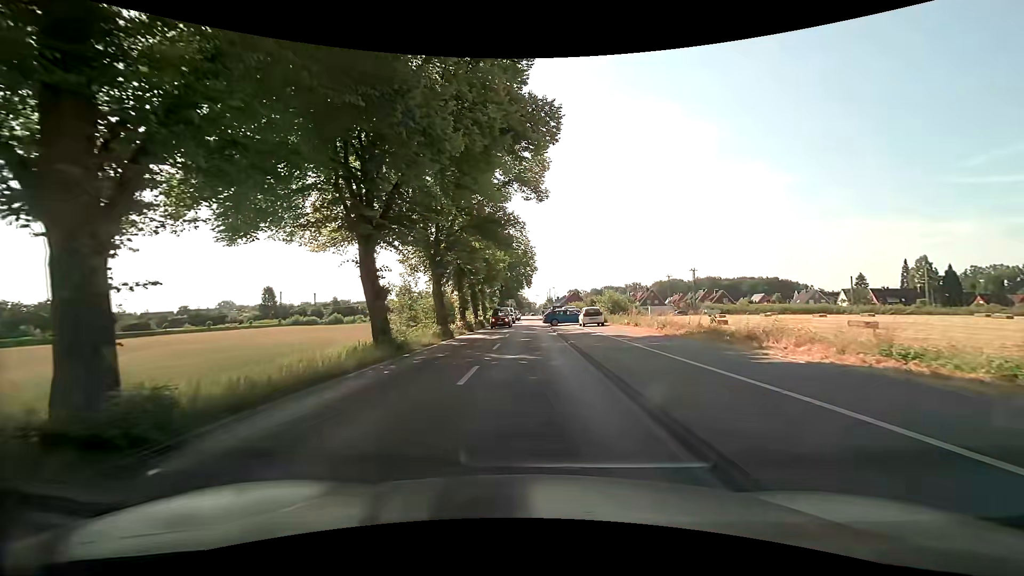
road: tertiary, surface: asphalt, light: Day
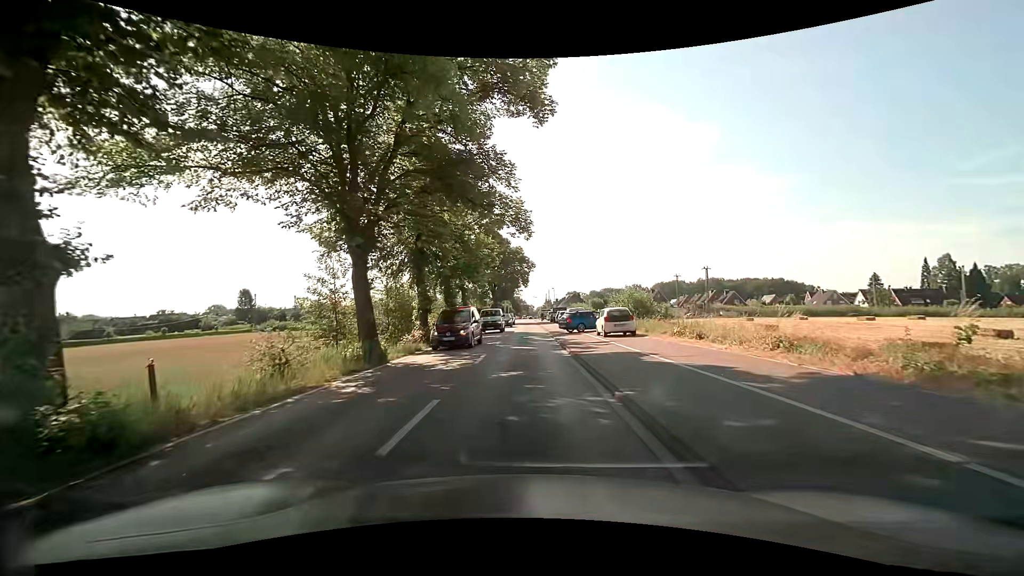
(0.0, +12.7) m; 0°
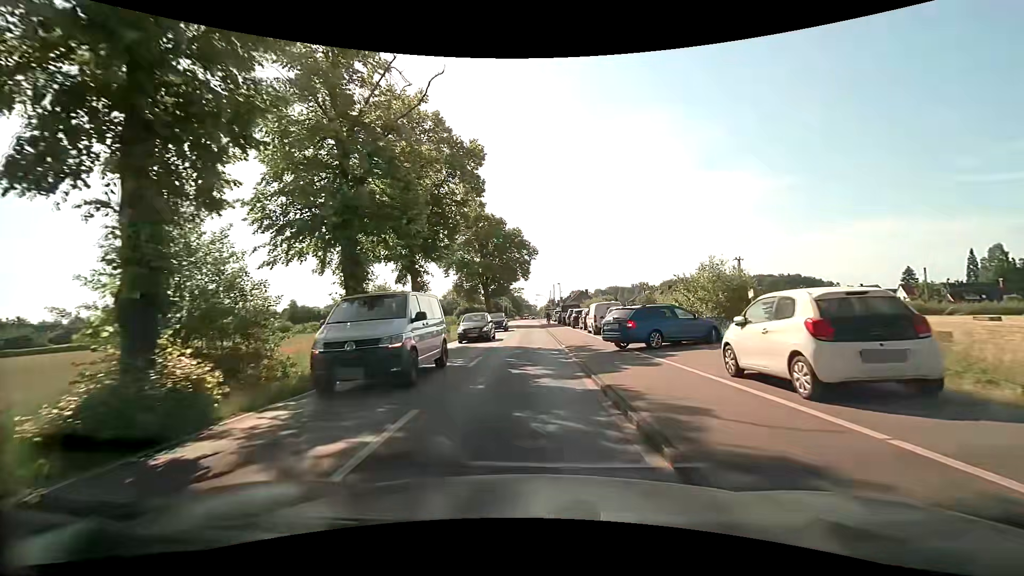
(-0.1, +18.8) m; 0°
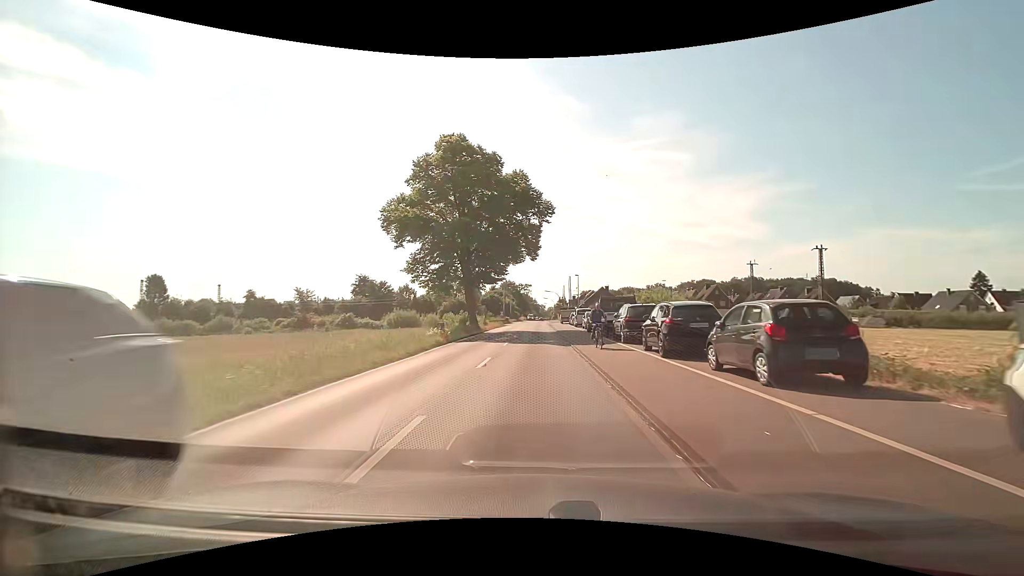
(-0.7, +27.4) m; -2°
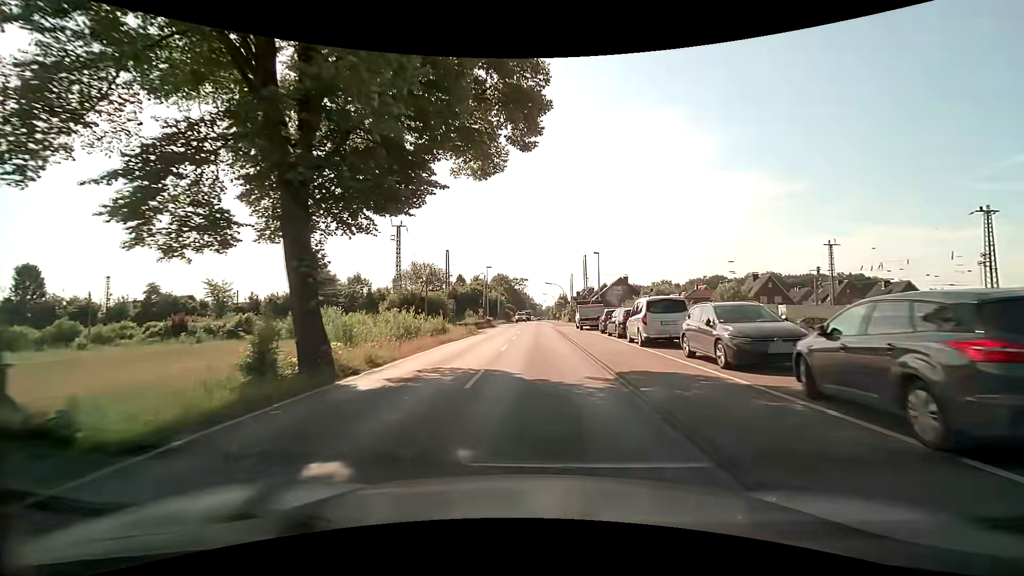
(0.0, +30.7) m; +1°
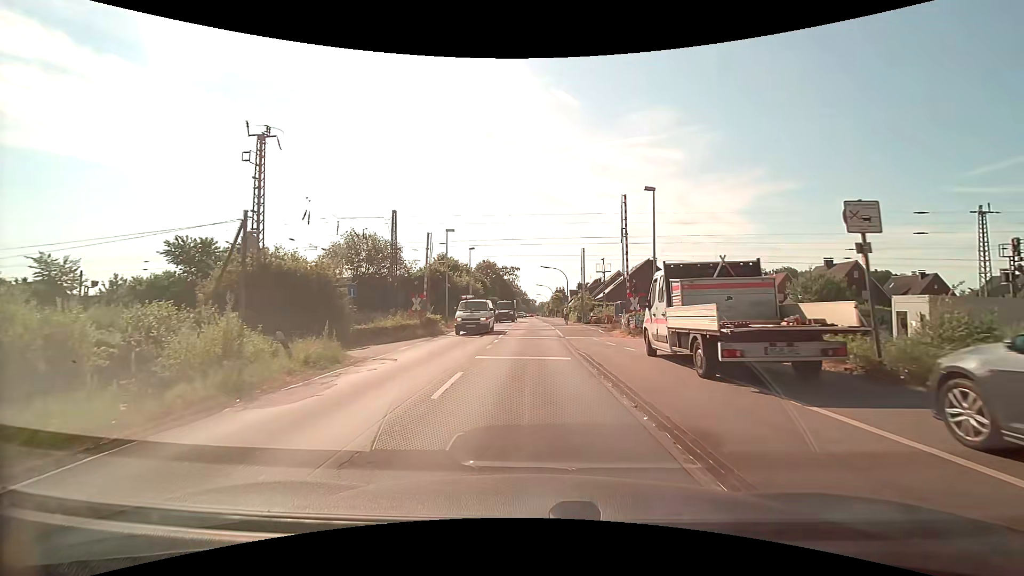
(0.0, +28.0) m; 0°
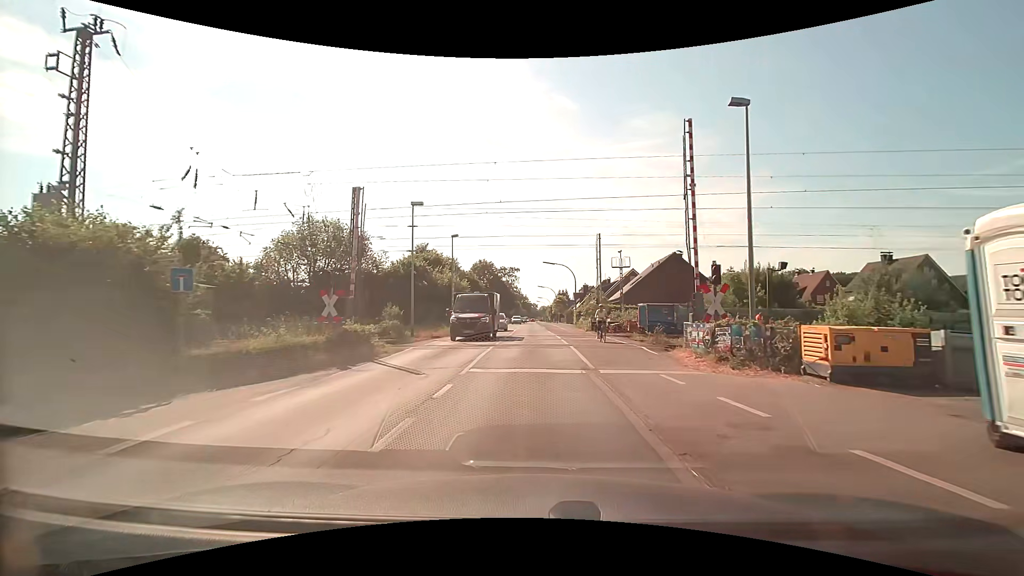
(+0.1, +12.1) m; 0°
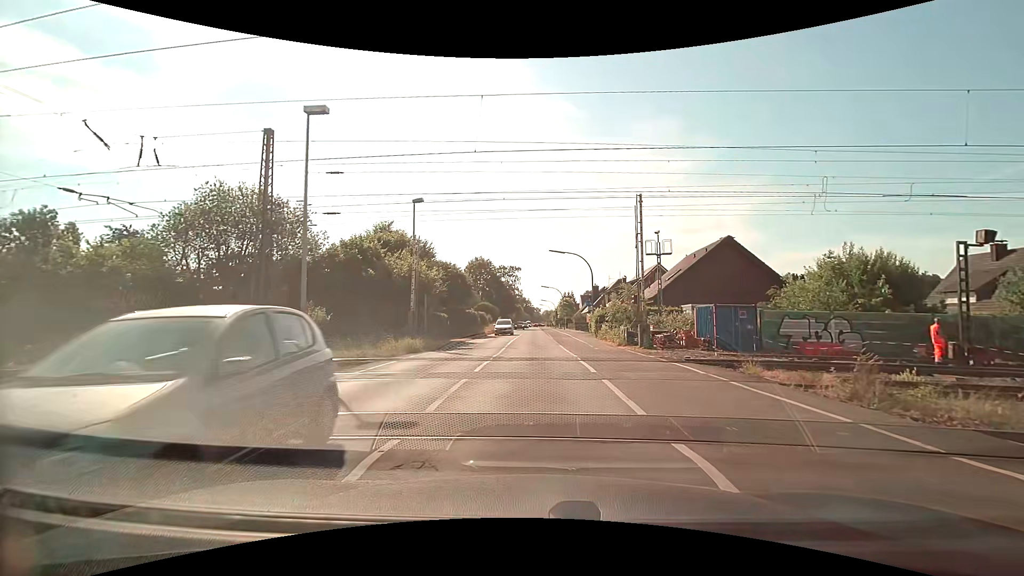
(-0.1, +14.3) m; 0°
(0, +10) (0, +20) (0, +30) (0, +40) (0, +50) (0, +60) (0, +70) (0, +80) (0, +90) (0, +100) m
